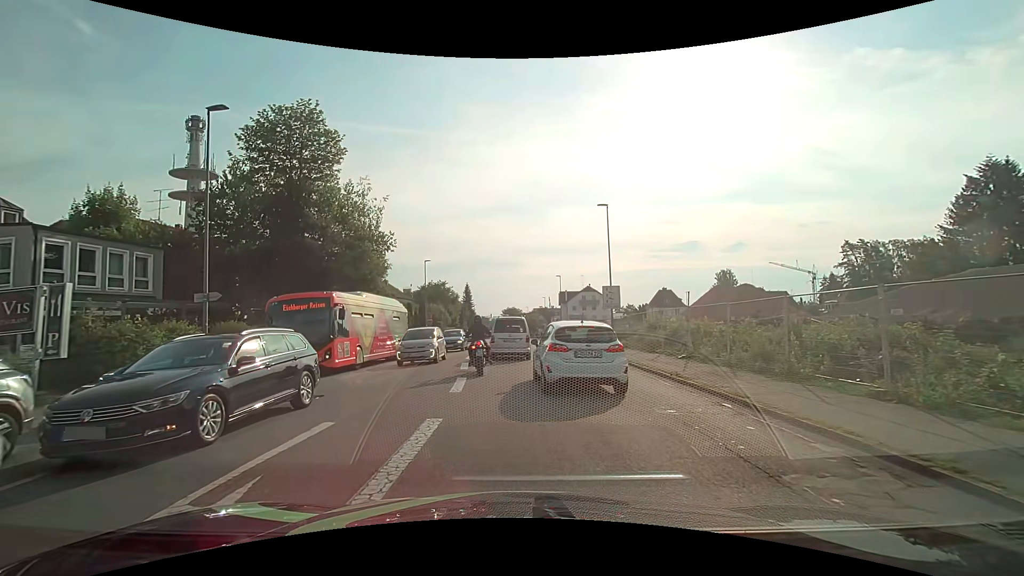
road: tertiary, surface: asphalt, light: Day
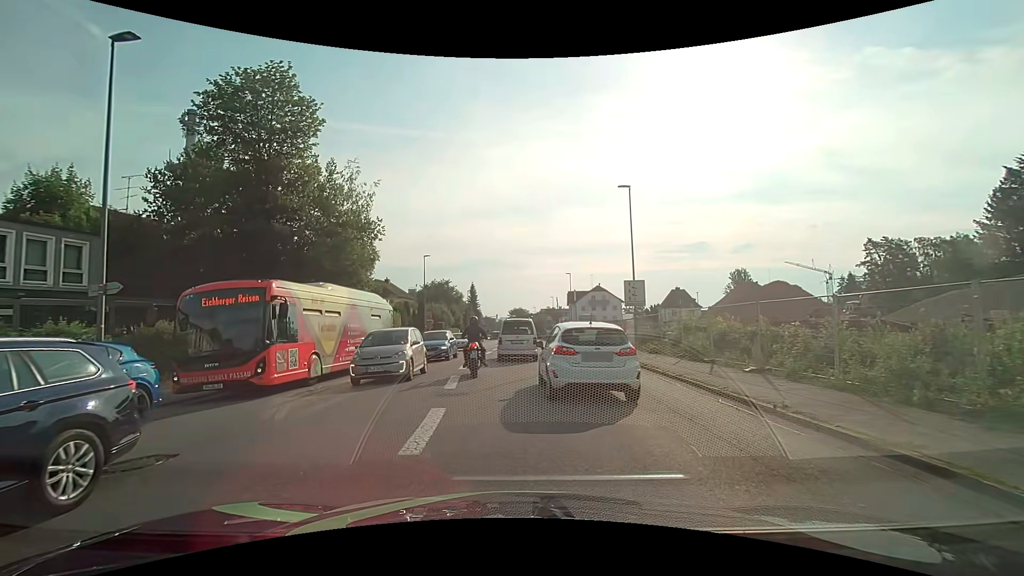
(0.0, +4.9) m; 0°
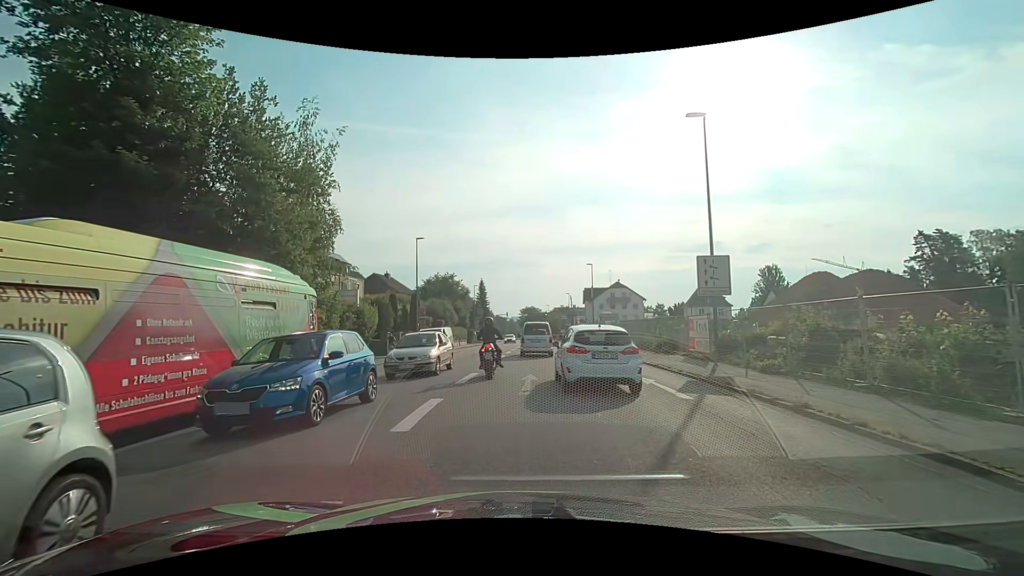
(-0.3, +10.4) m; -1°
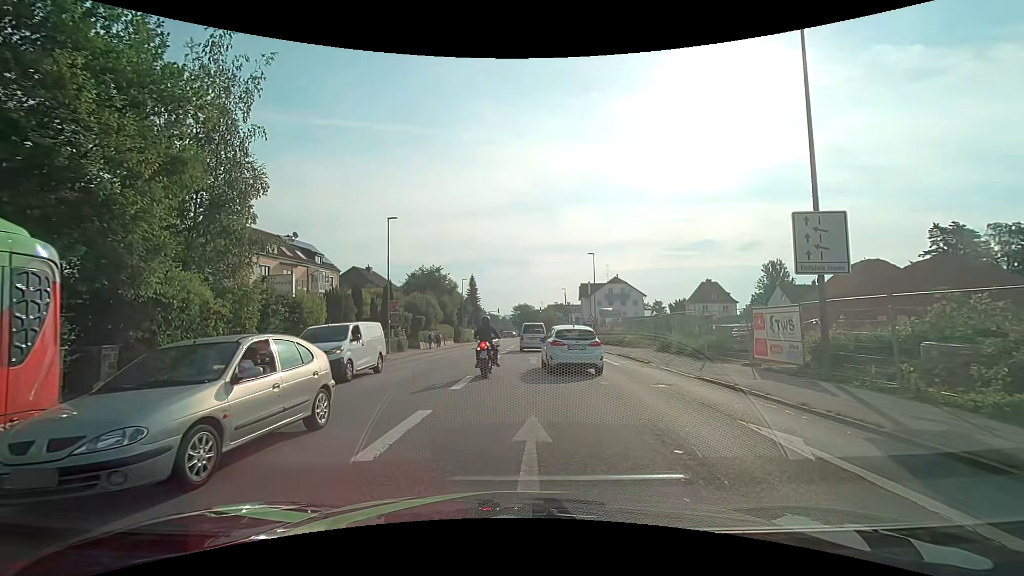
(0.0, +7.5) m; +1°
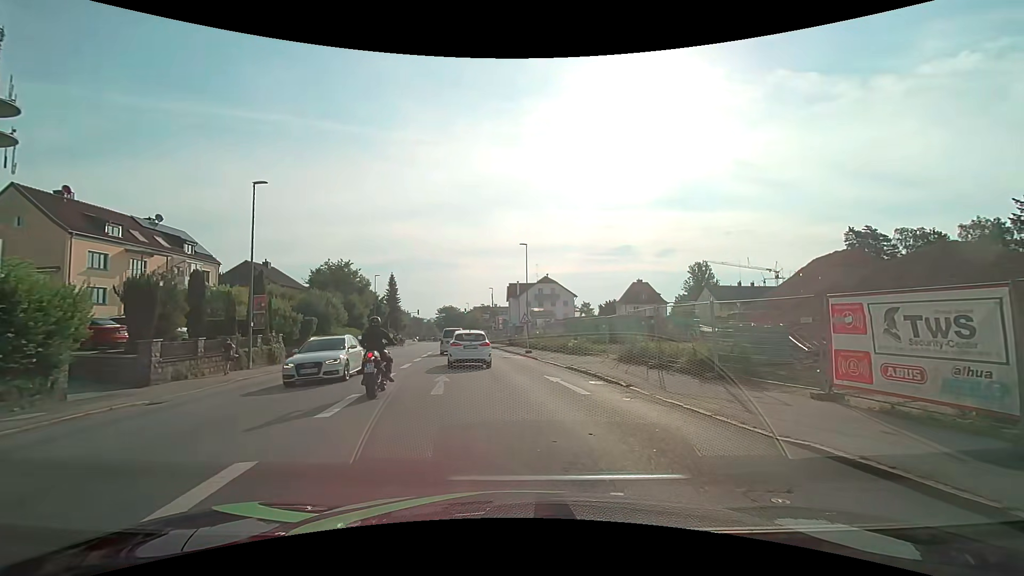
(+0.4, +9.0) m; +8°
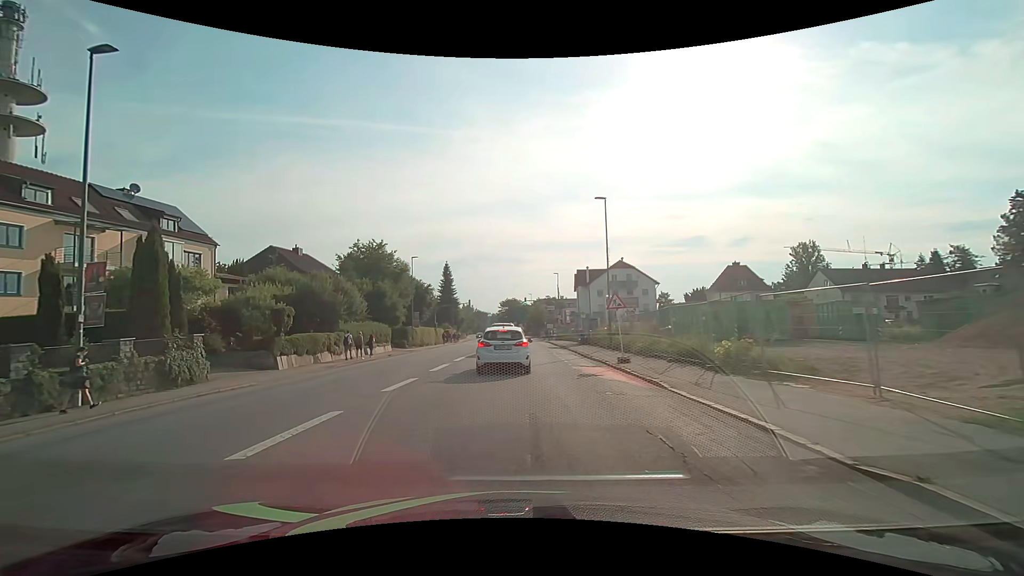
(-0.4, +15.2) m; -7°
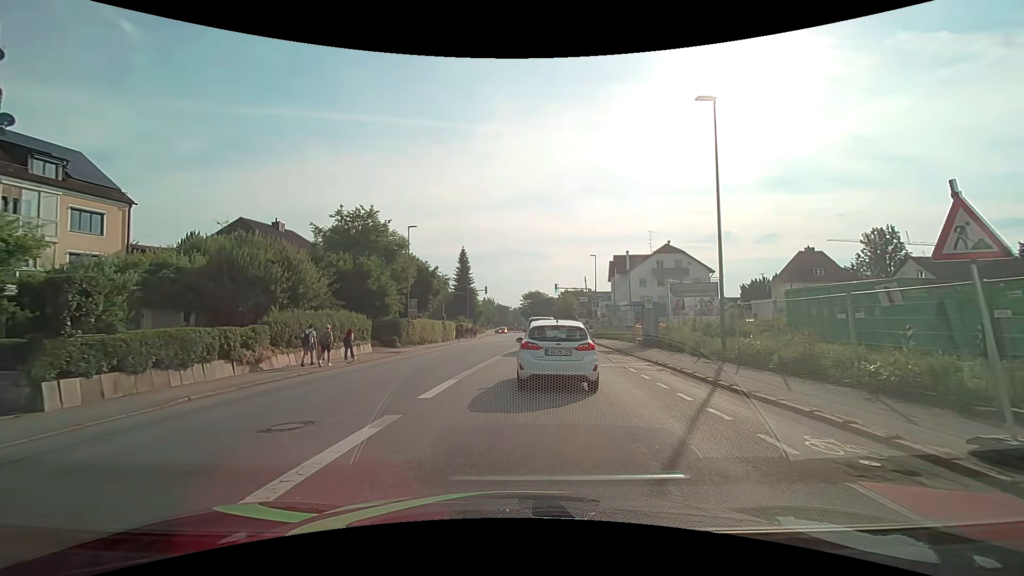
(-0.7, +14.0) m; -2°
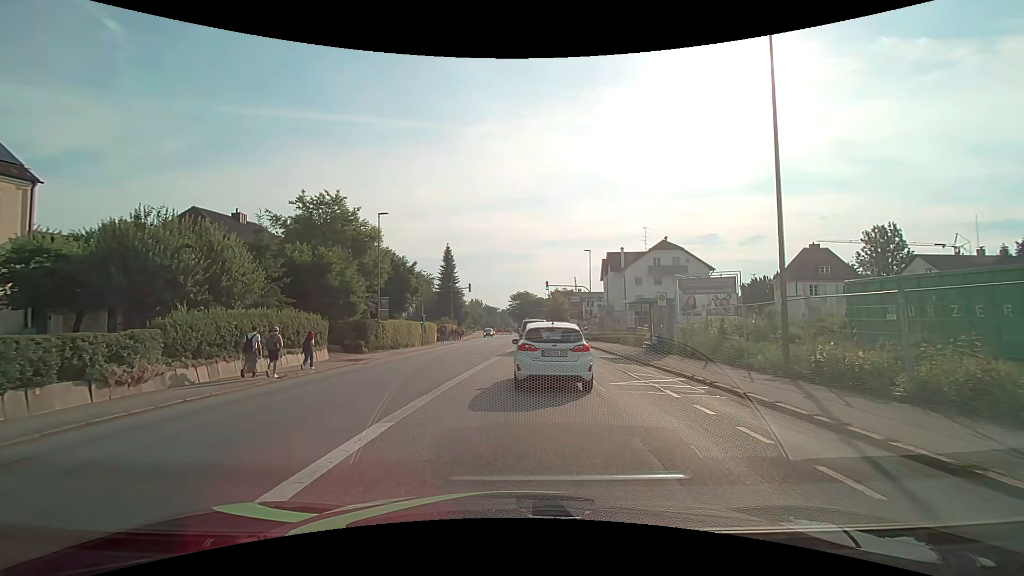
(0.0, +5.3) m; +1°
(0, +10) (+1, +20) (+1, +30) (+1, +40) (+2, +50) (+2, +60) (+2, +70) (+2, +80) (+1, +90) (+1, +100) m
